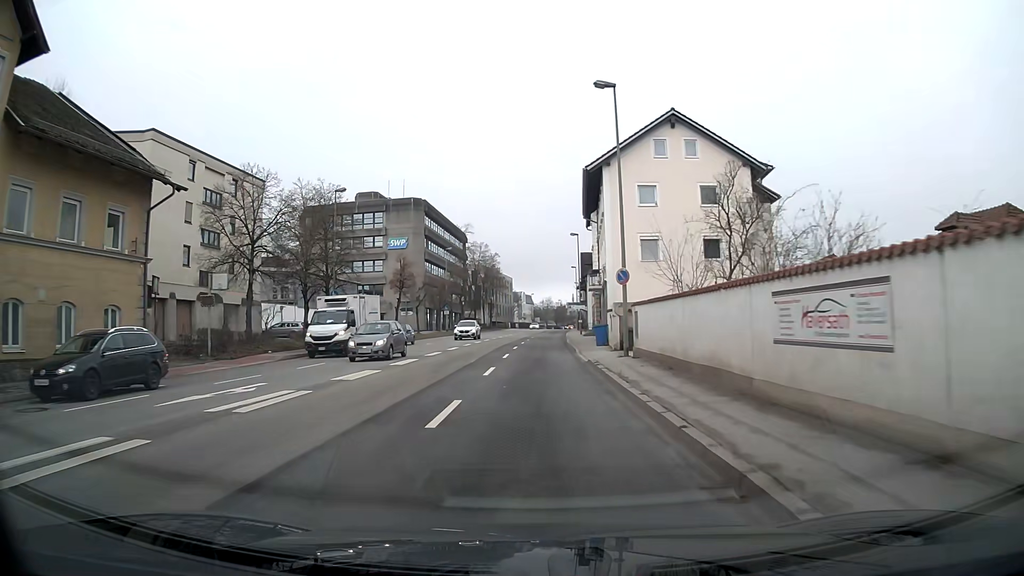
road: primary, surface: asphalt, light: Day
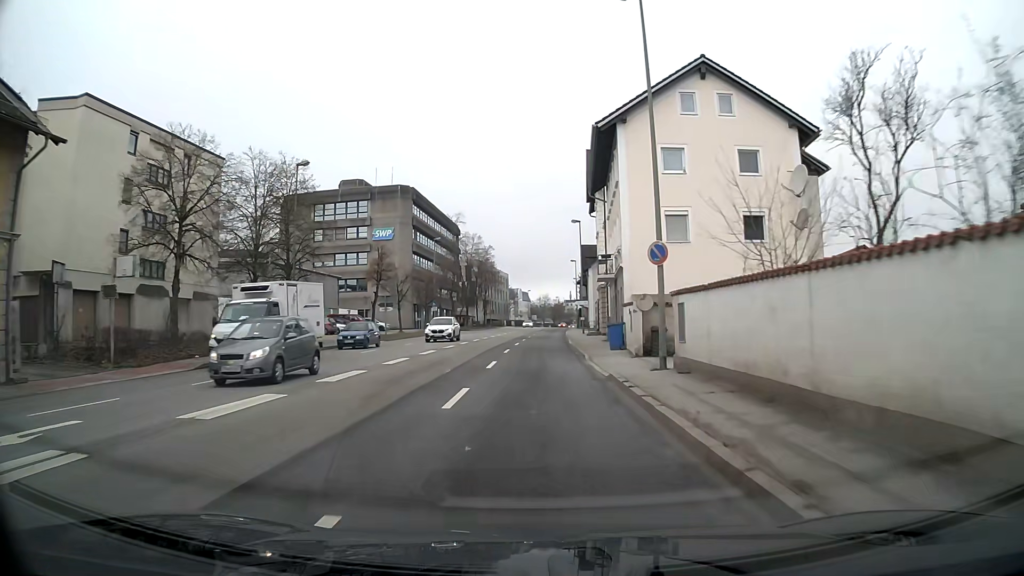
(0.0, +7.4) m; 0°
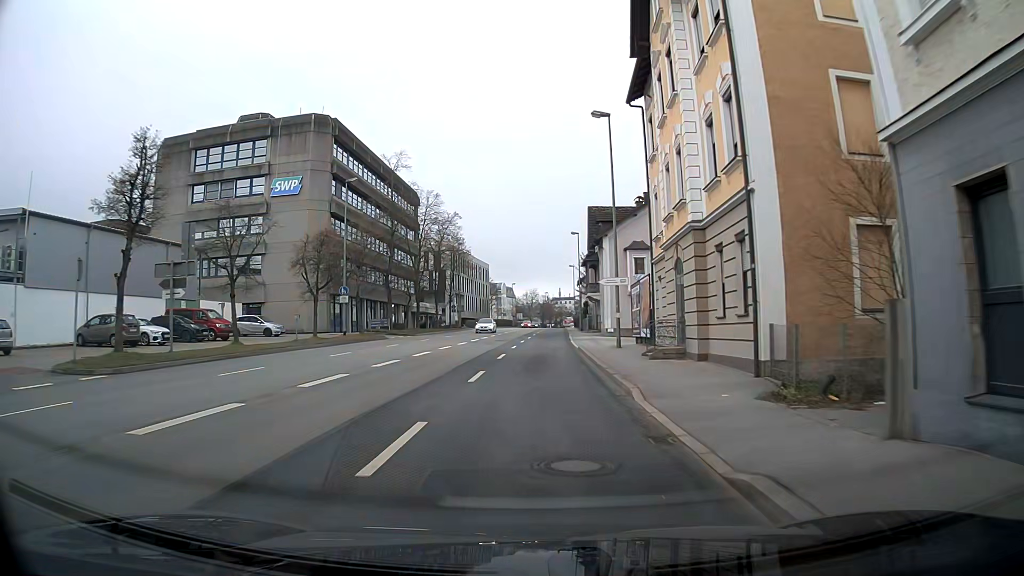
(+0.3, +31.7) m; +1°
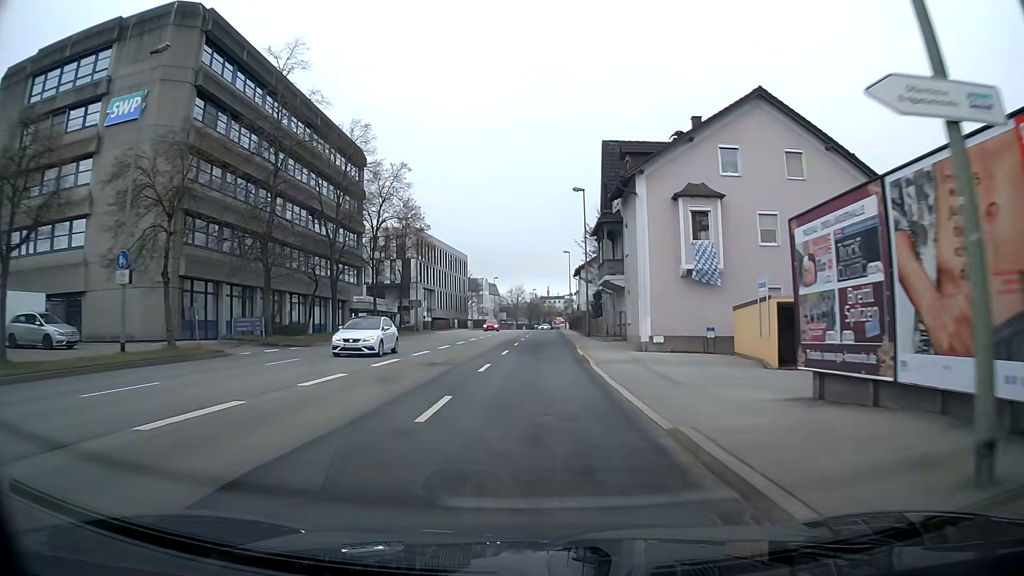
(+0.2, +23.8) m; +1°
(0, +10) (0, +20) (0, +30) (0, +40) (0, +50) (+1, +60) (+1, +70) (+1, +80) (+1, +90) (+2, +100) m
